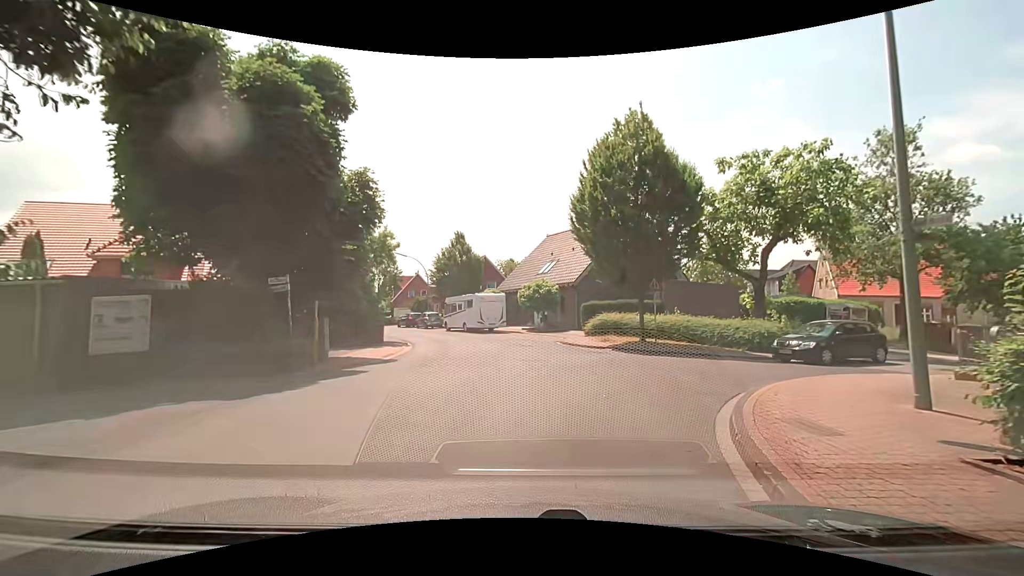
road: residential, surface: asphalt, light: Day
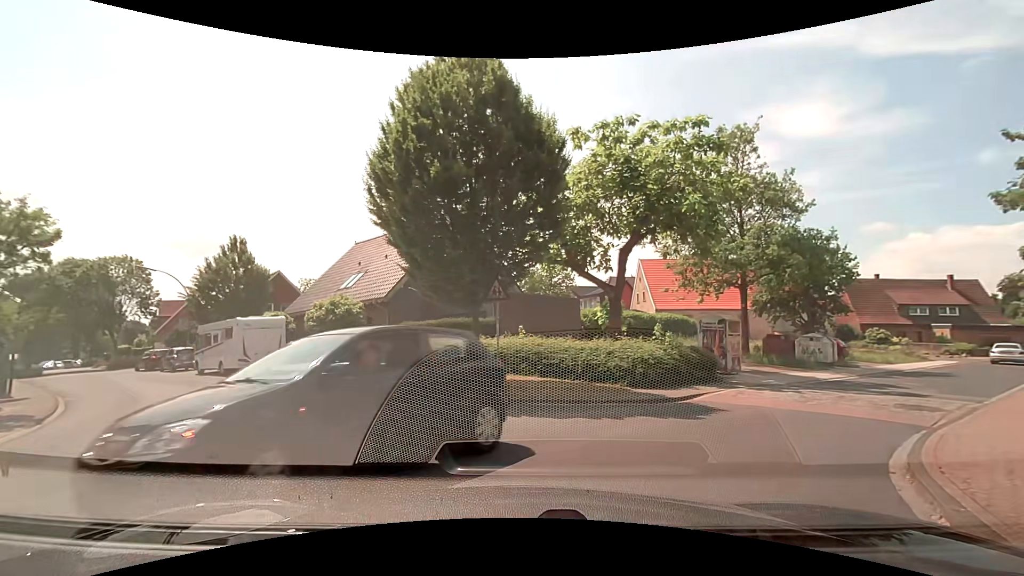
(+1.1, +8.5) m; +20°
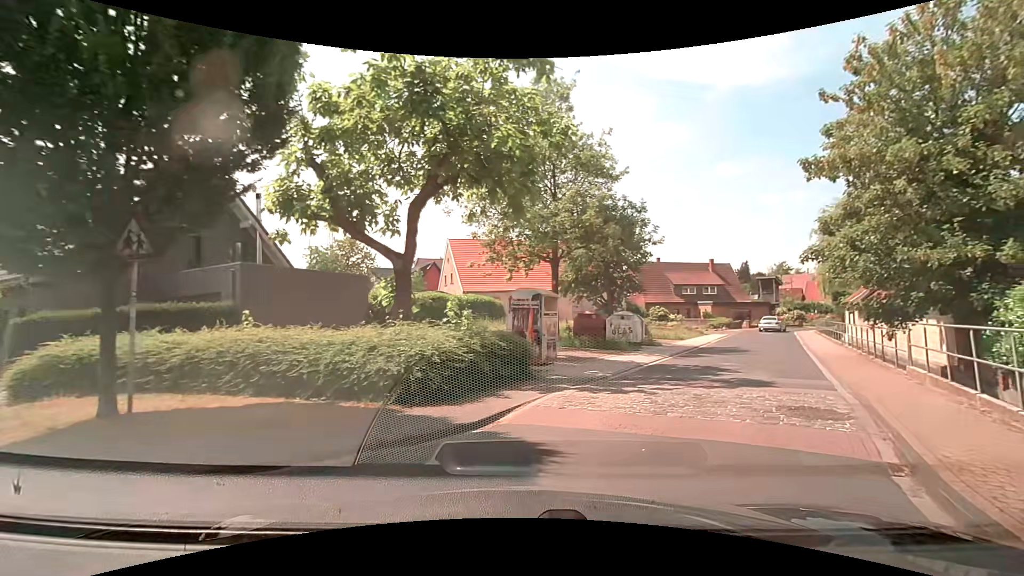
(+1.2, +5.9) m; +22°
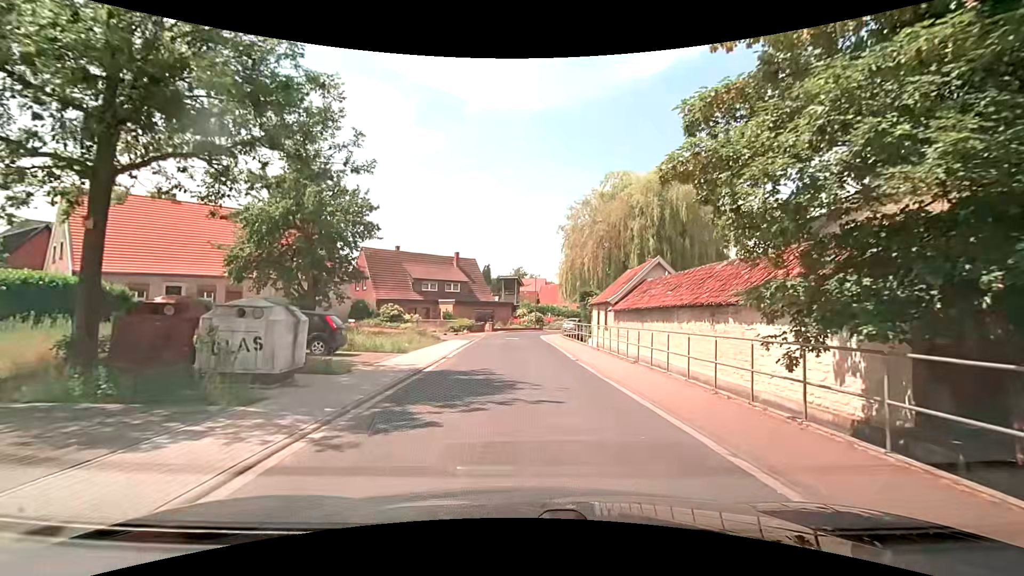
(+3.9, +12.9) m; +29°
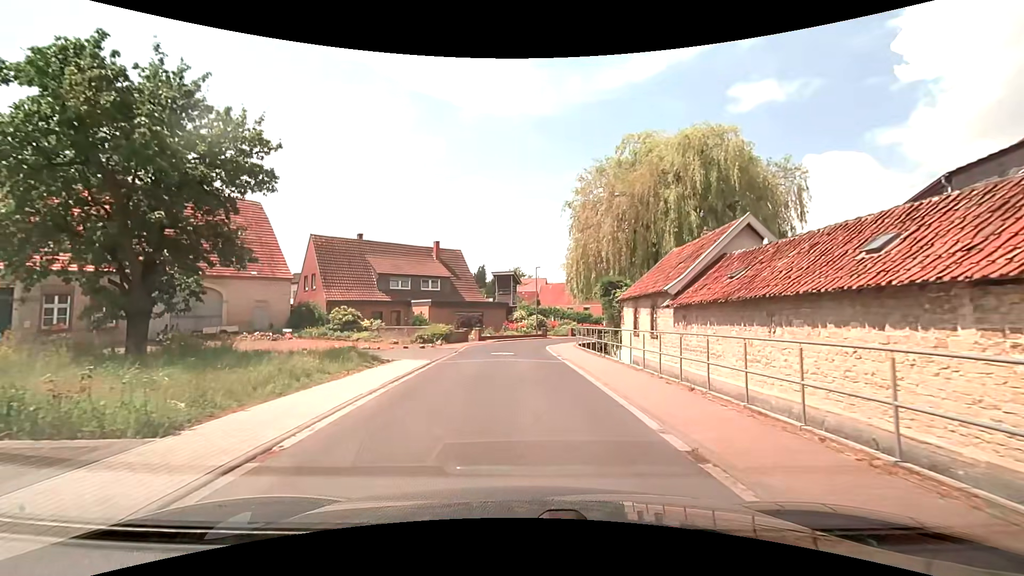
(+0.1, +12.8) m; 0°
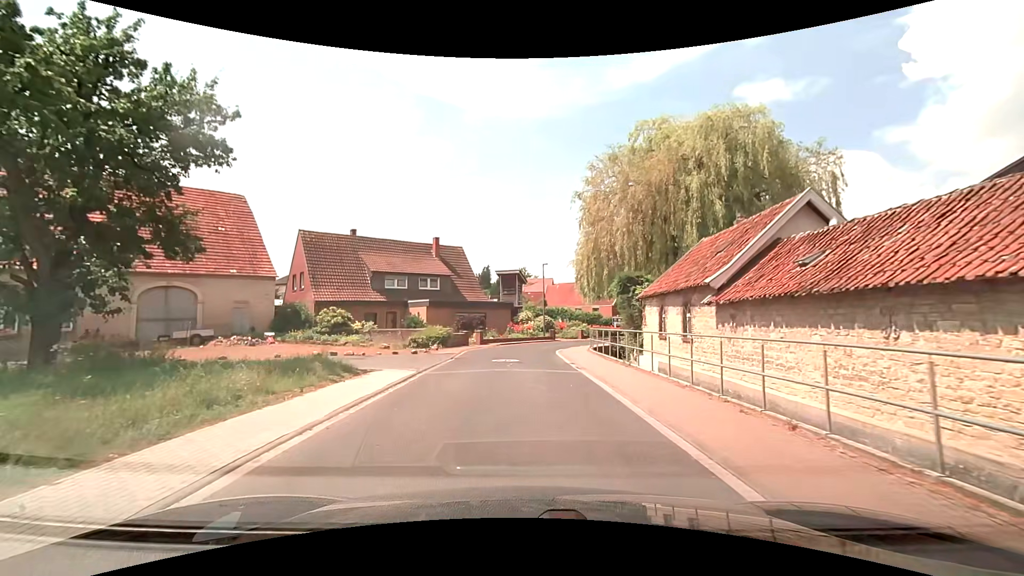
(0.0, +3.5) m; -1°
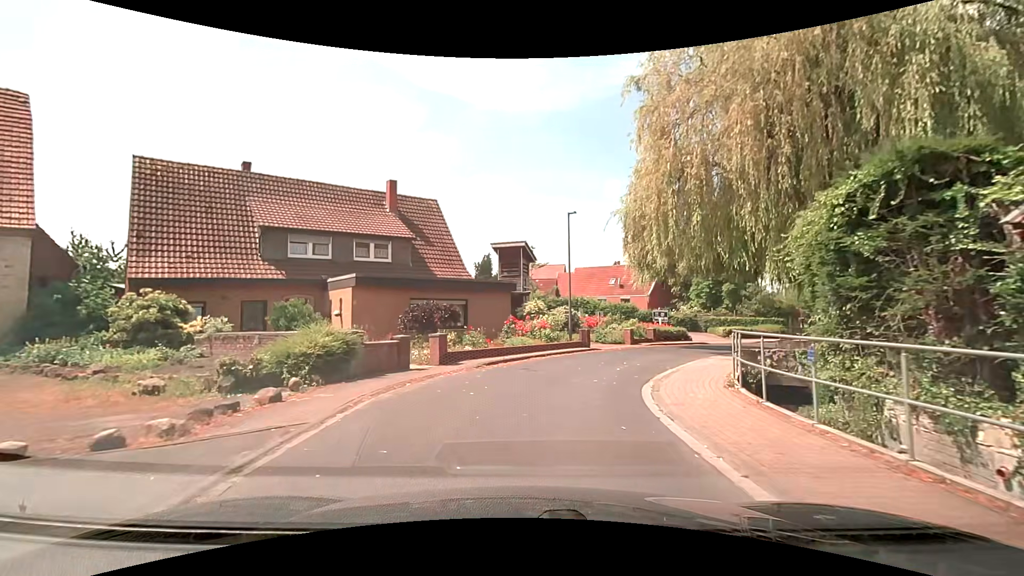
(-0.3, +17.8) m; -1°
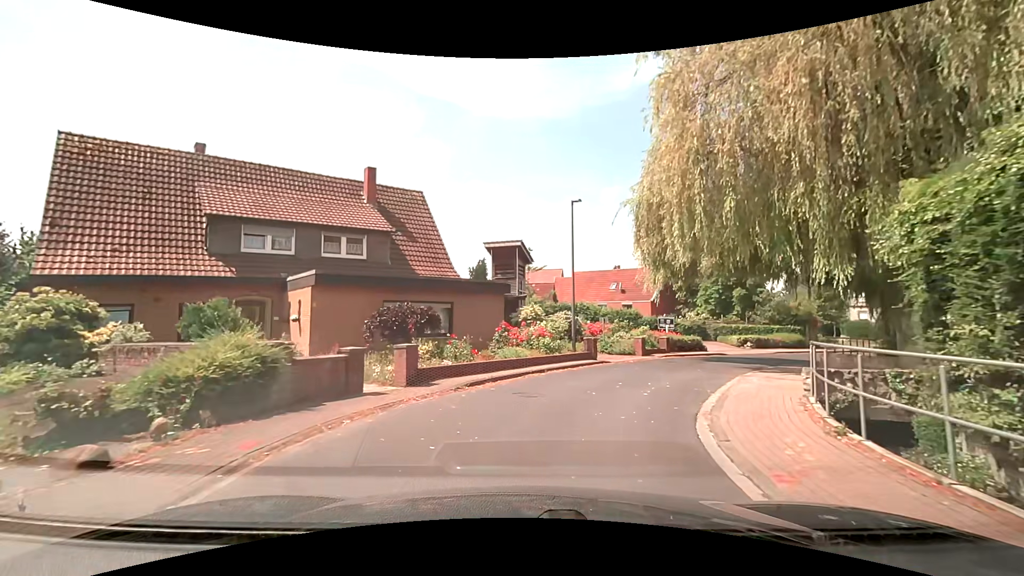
(0.0, +3.5) m; 0°
